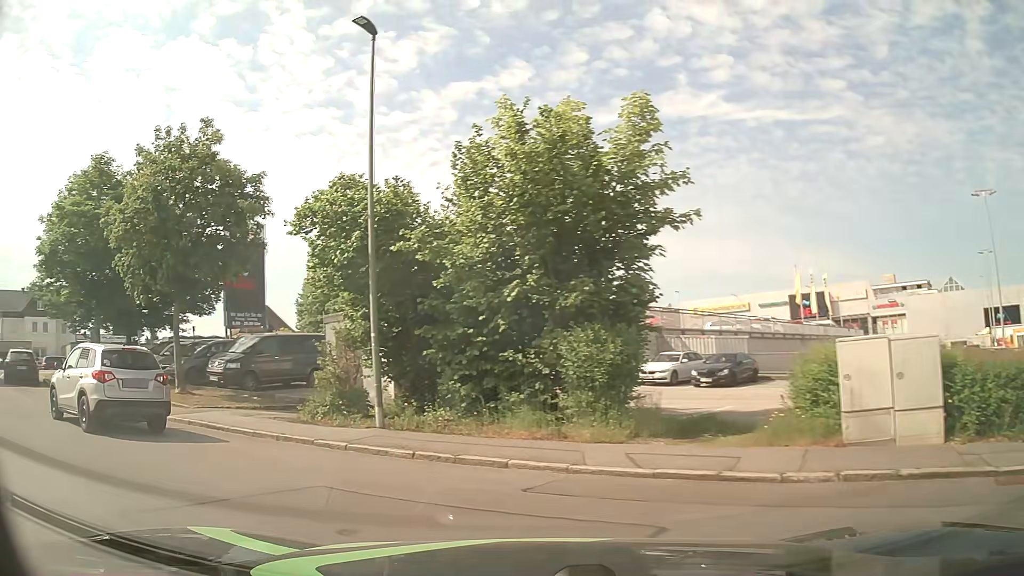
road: residential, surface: asphalt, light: Day
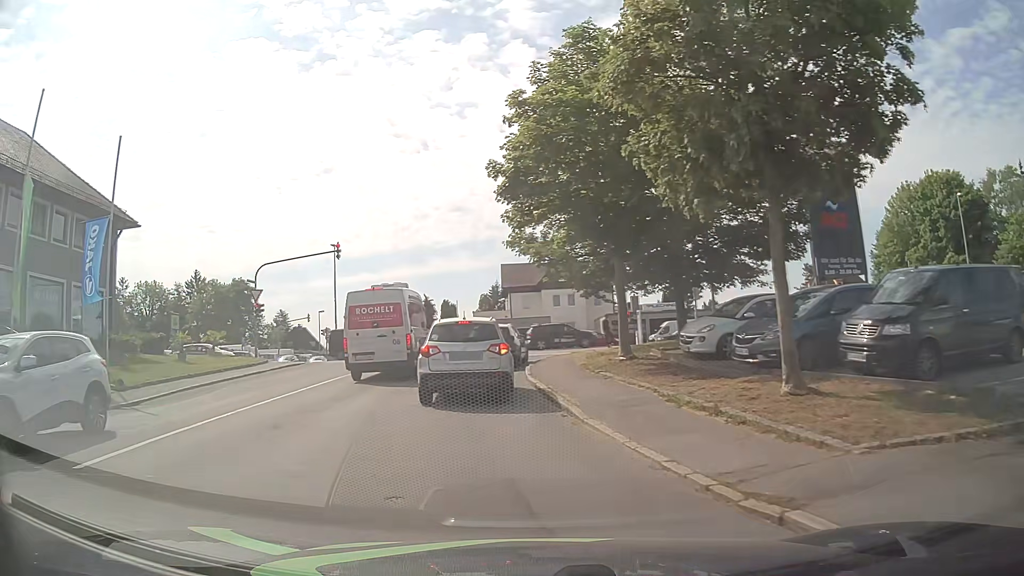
(-4.9, +10.3) m; -47°
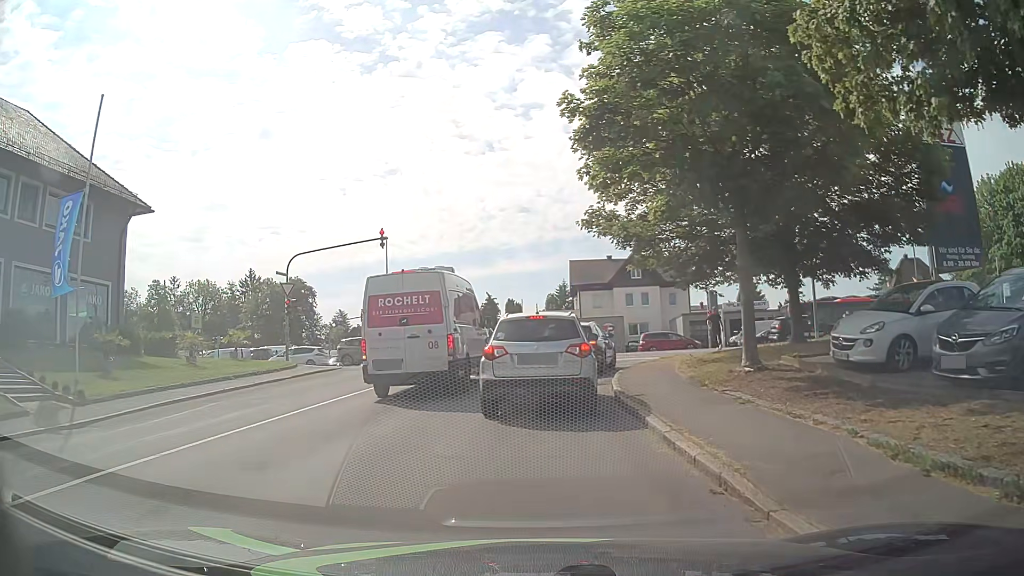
(-0.4, +5.0) m; -7°
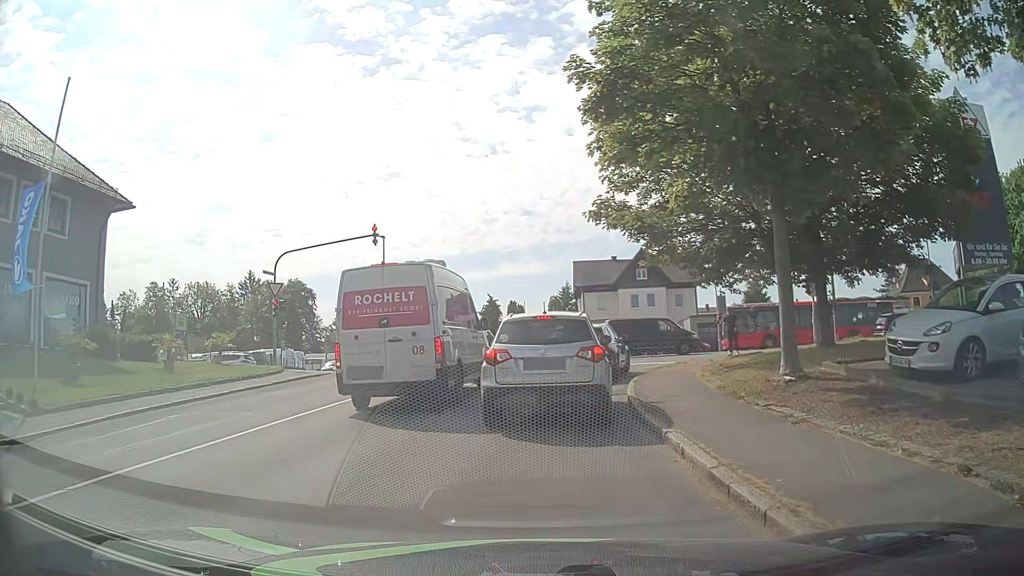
(0.0, +1.9) m; -1°
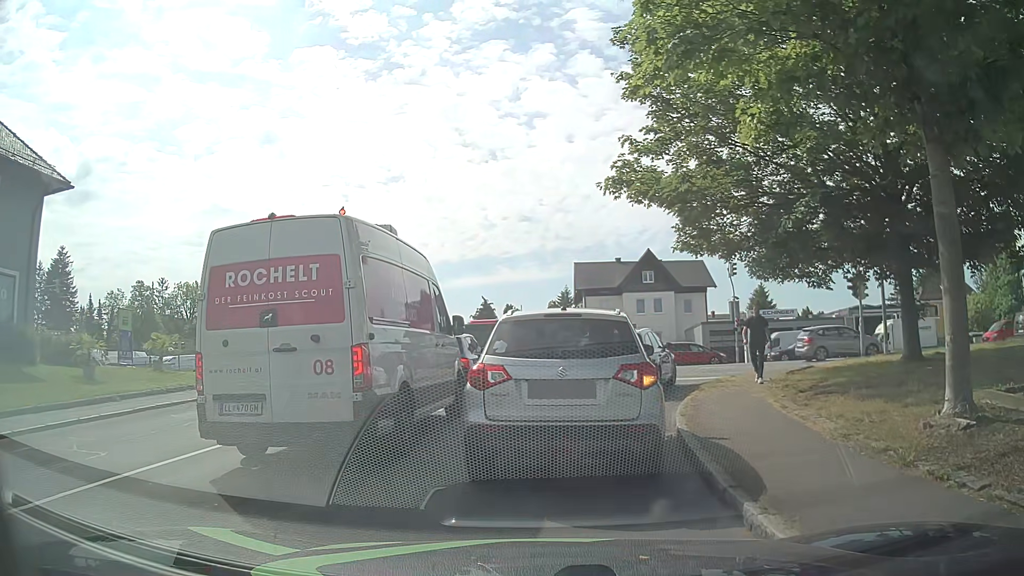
(+0.1, +4.8) m; +2°
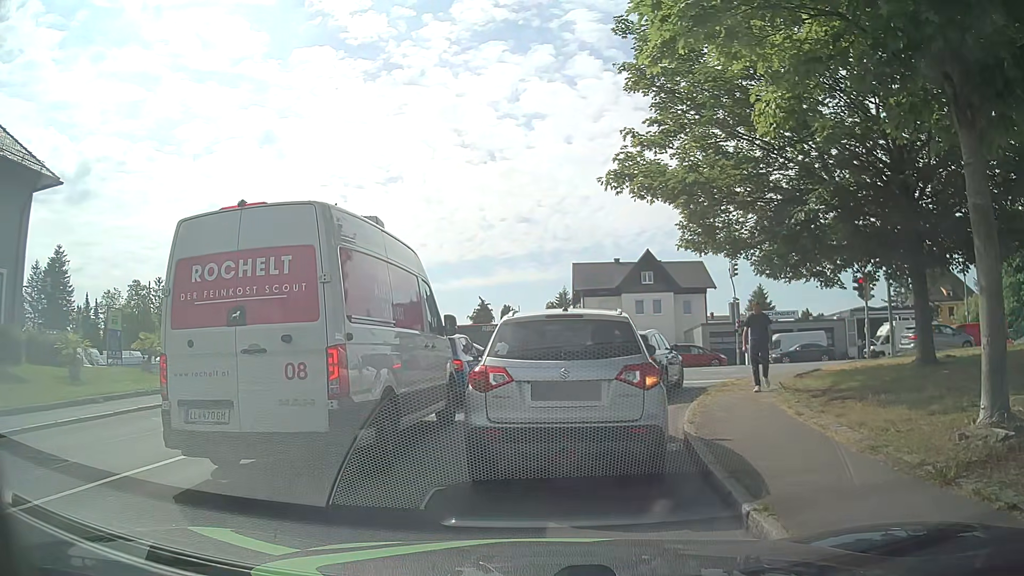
(0.0, +0.7) m; 0°
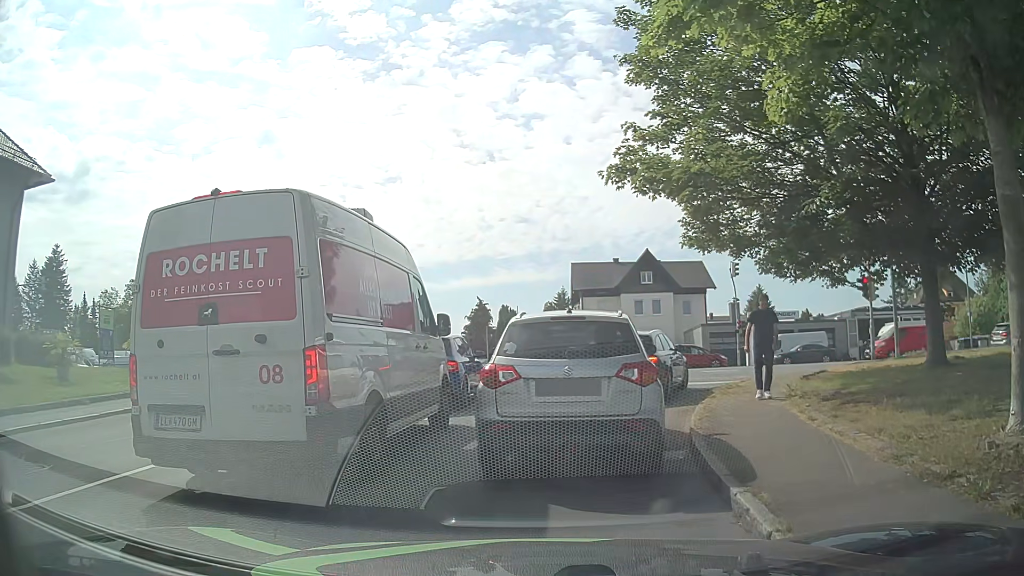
(0.0, +0.5) m; 0°
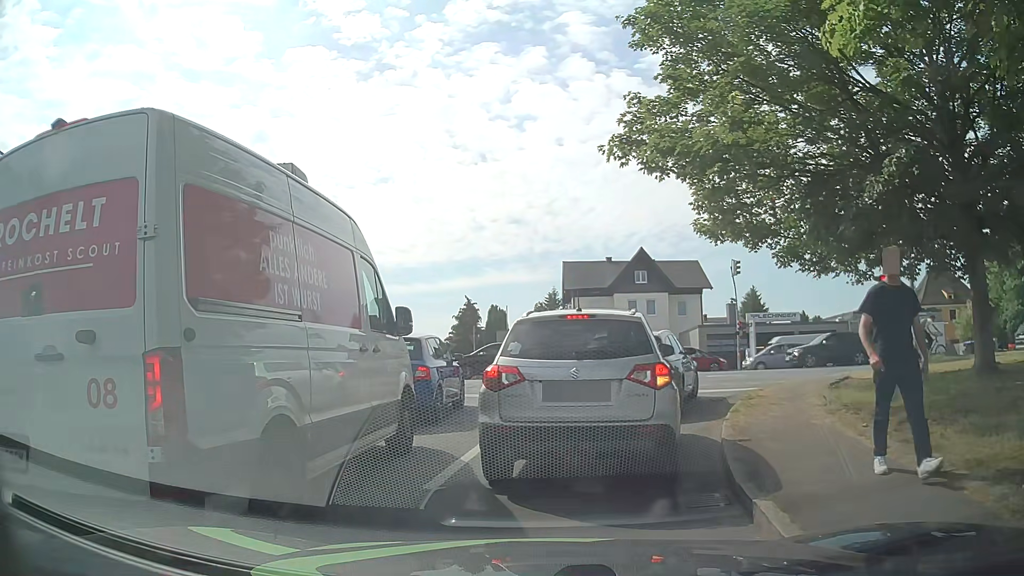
(0.0, +2.1) m; 0°
